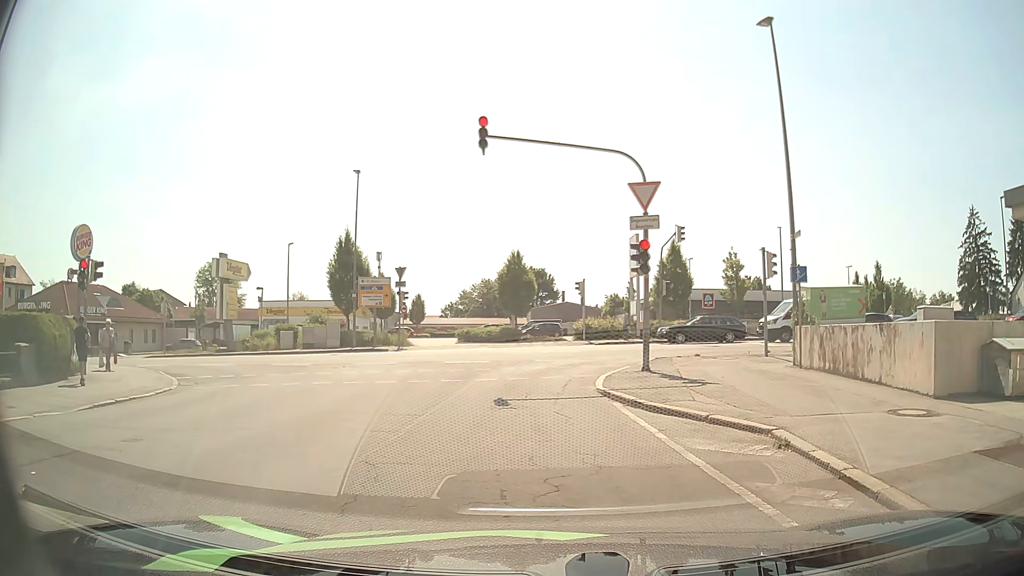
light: Day
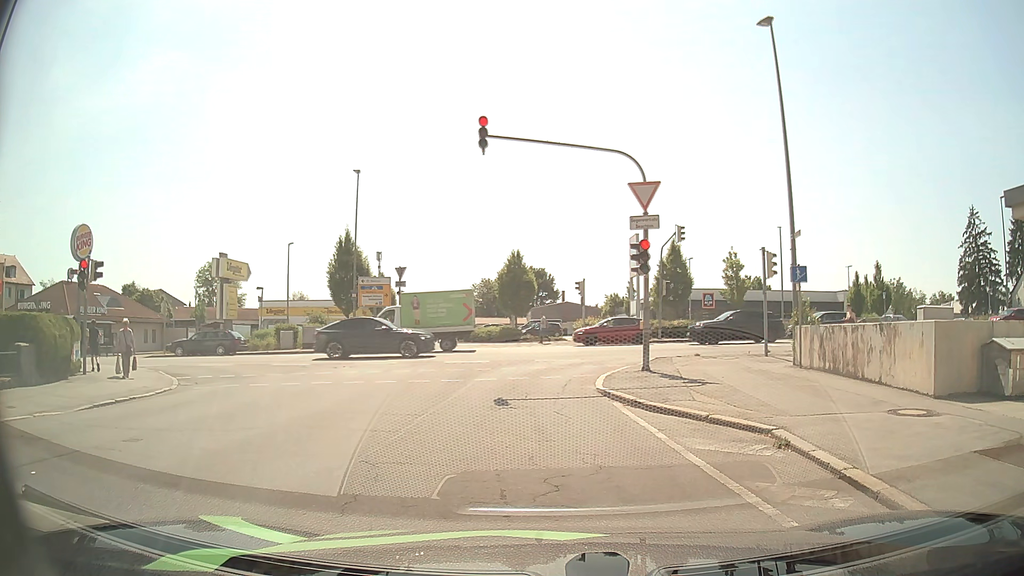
(0.0, +0.1) m; 0°
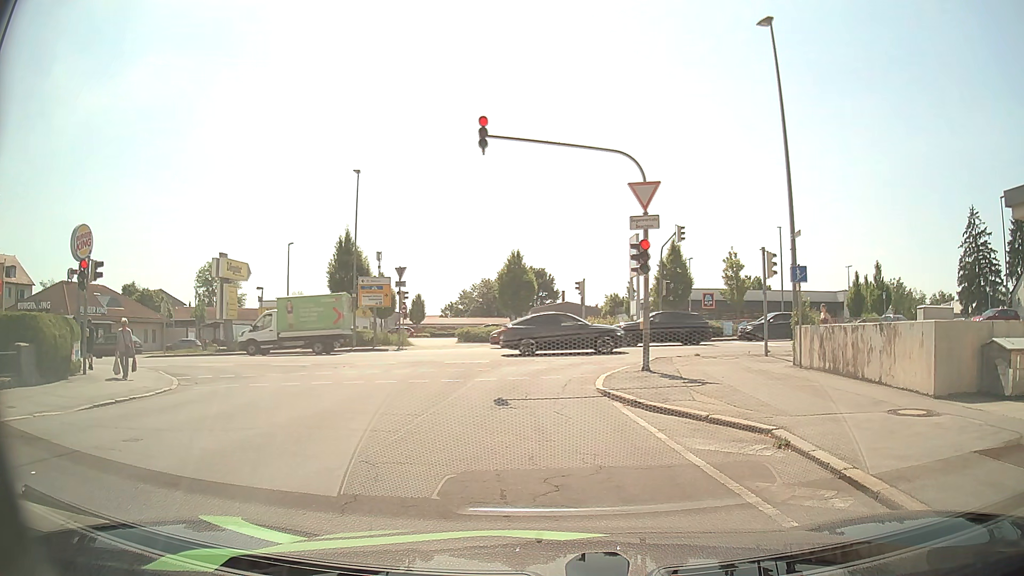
(0.0, 0.0) m; 0°
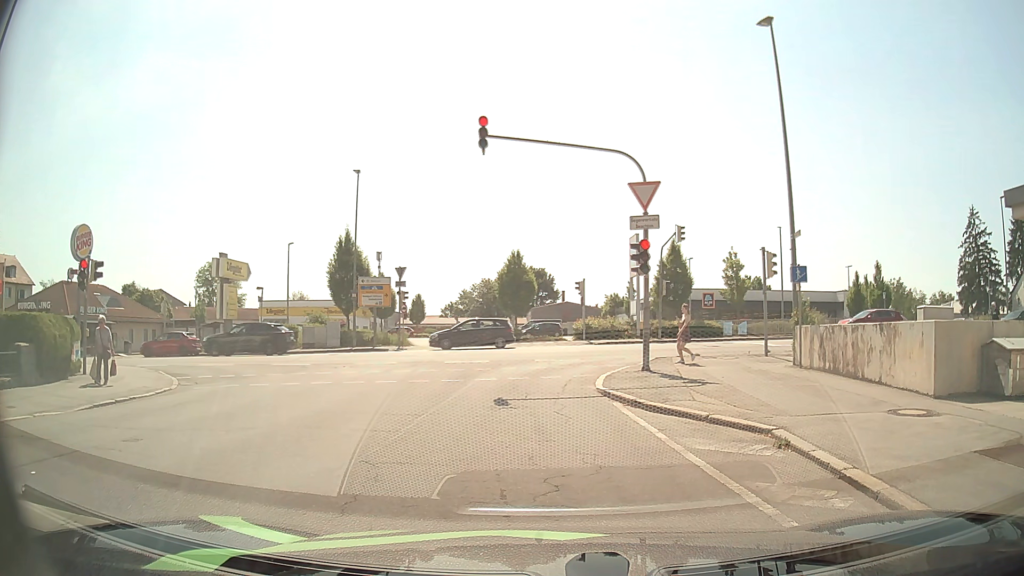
(0.0, 0.0) m; 0°
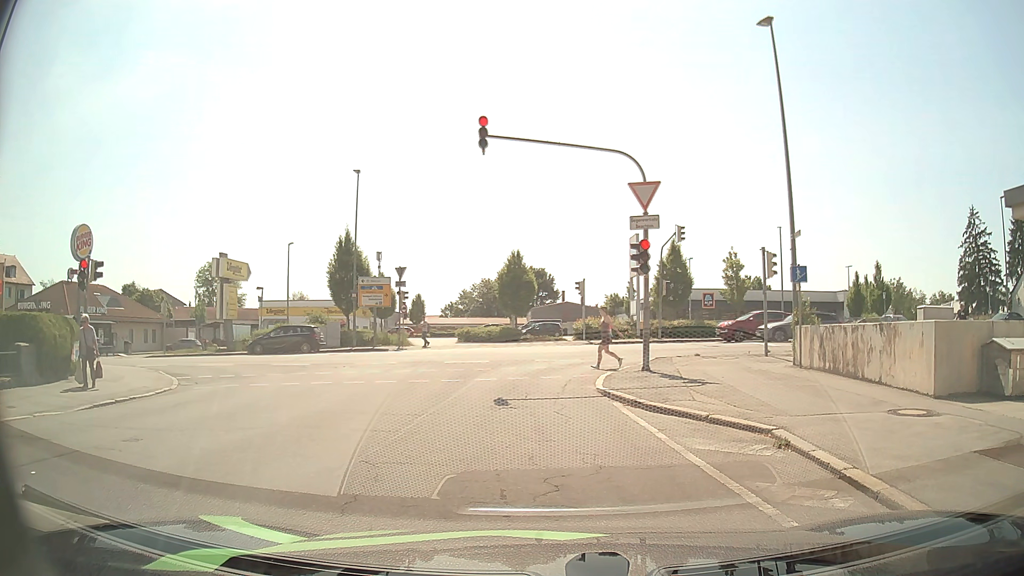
(0.0, 0.0) m; 0°
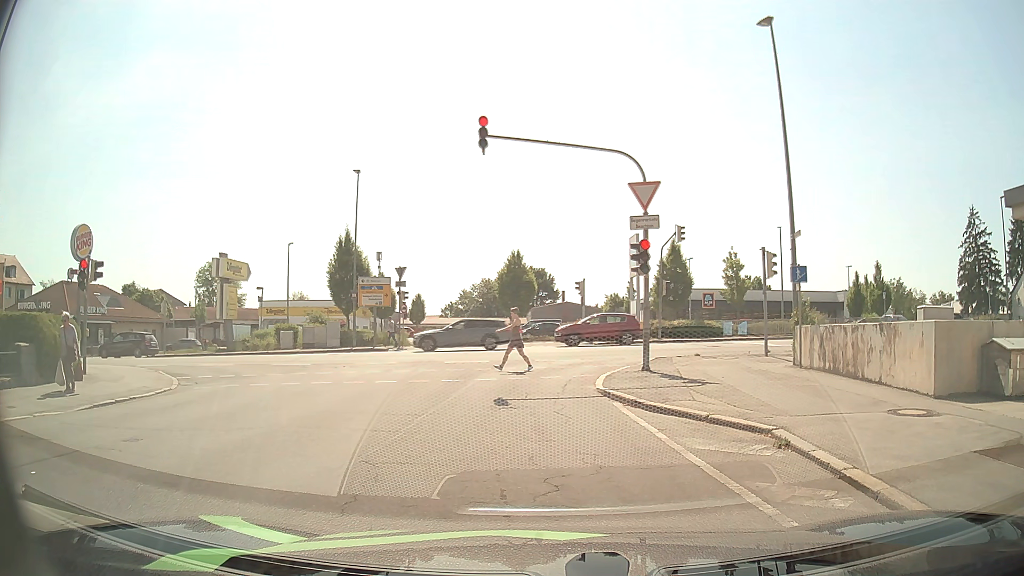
(0.0, 0.0) m; 0°
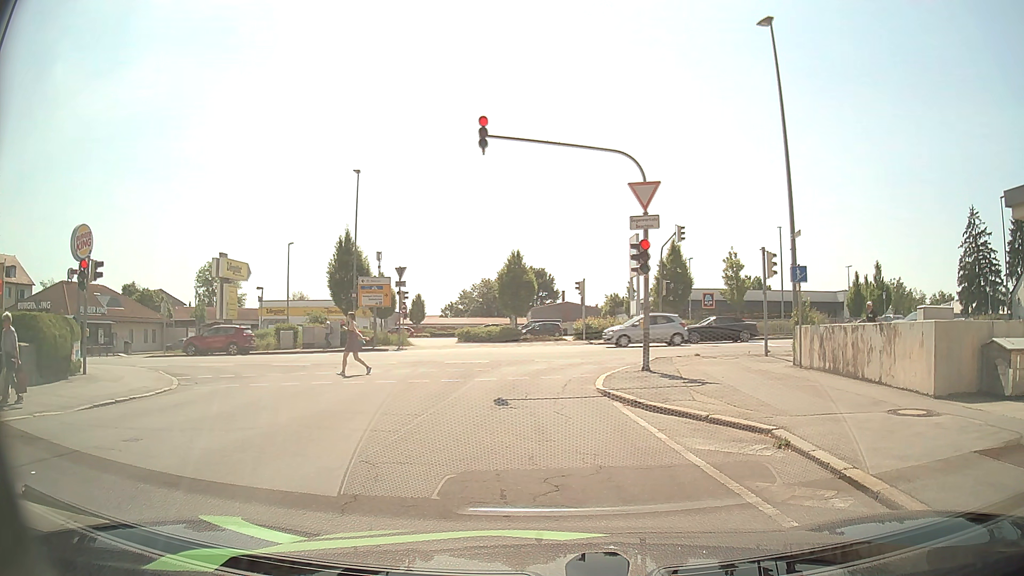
(0.0, 0.0) m; 0°
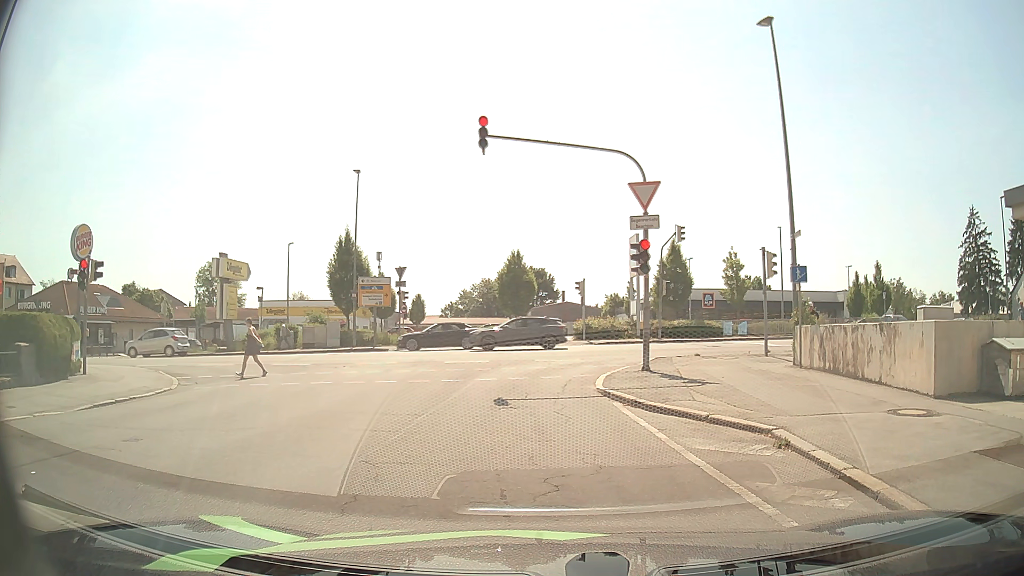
(0.0, 0.0) m; 0°
(-1, +10) (-1, +20) (+4, +28) (+14, +30) (+24, +30) (+34, +31) (+44, +32) (+54, +32) (+64, +32) (+74, +32) m
